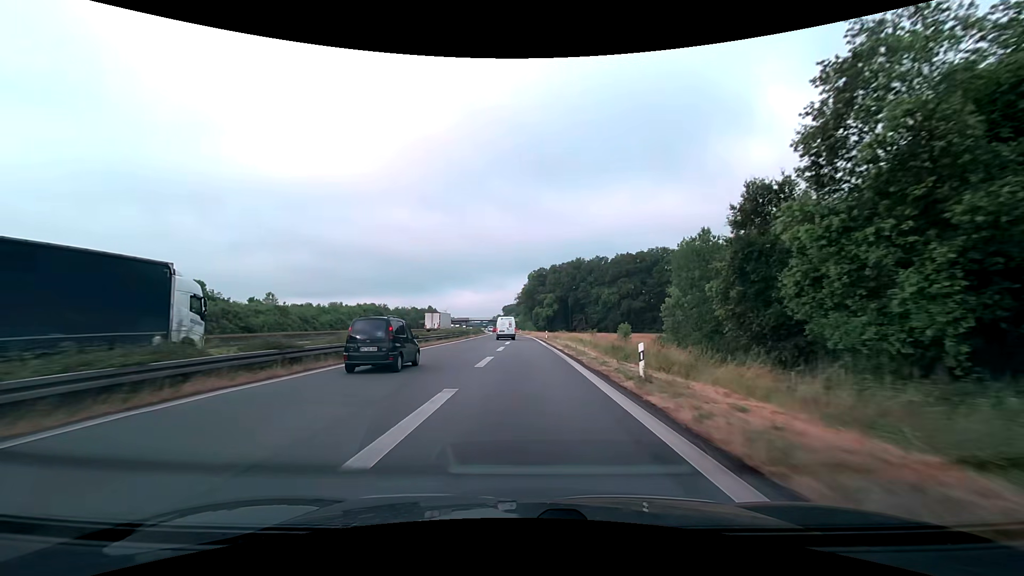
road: motorway_link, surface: asphalt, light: Day
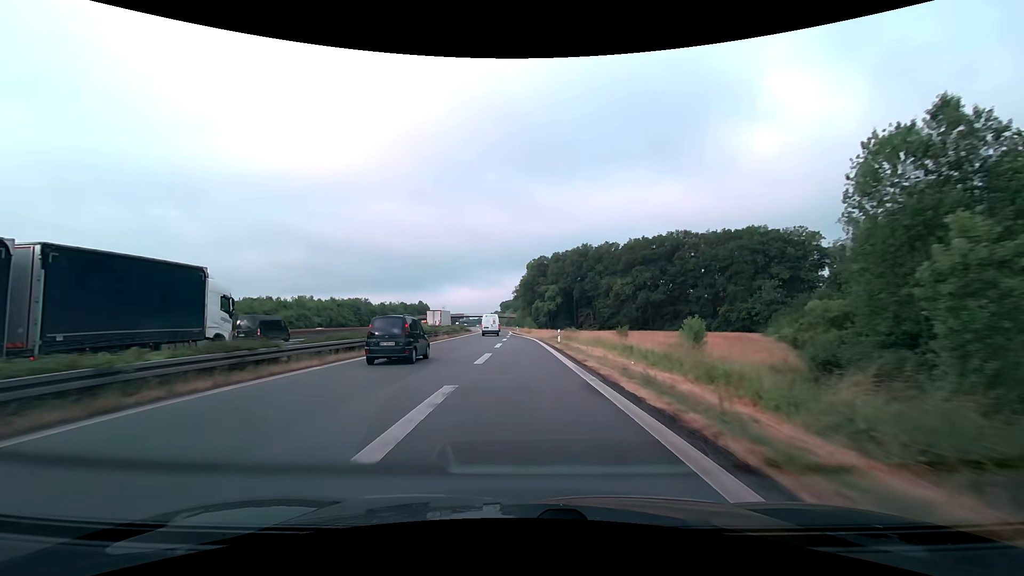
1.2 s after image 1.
(0.0, +24.1) m; 0°
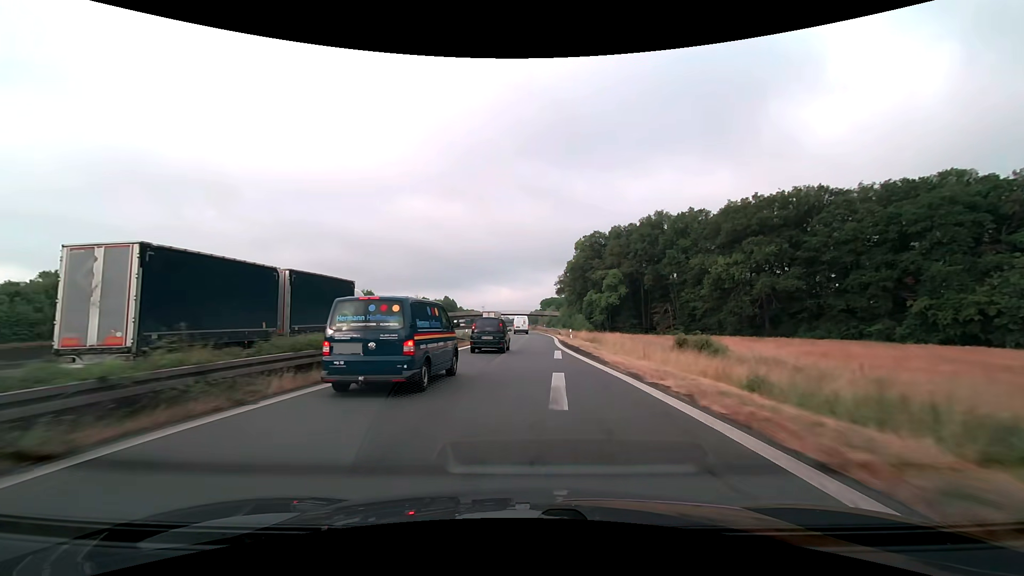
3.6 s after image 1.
(-1.6, +45.0) m; -5°
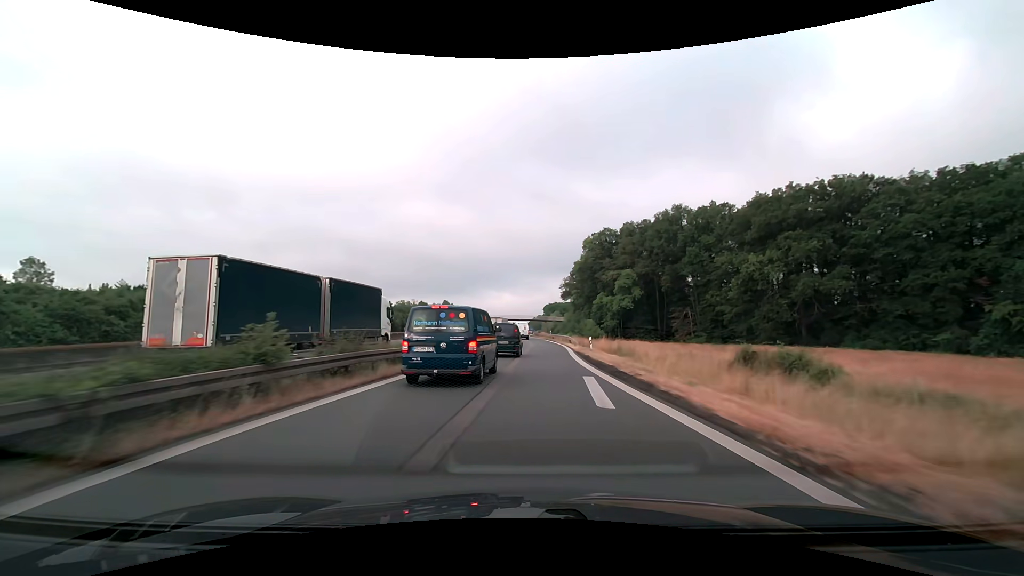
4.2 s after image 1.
(-0.1, +11.2) m; -1°
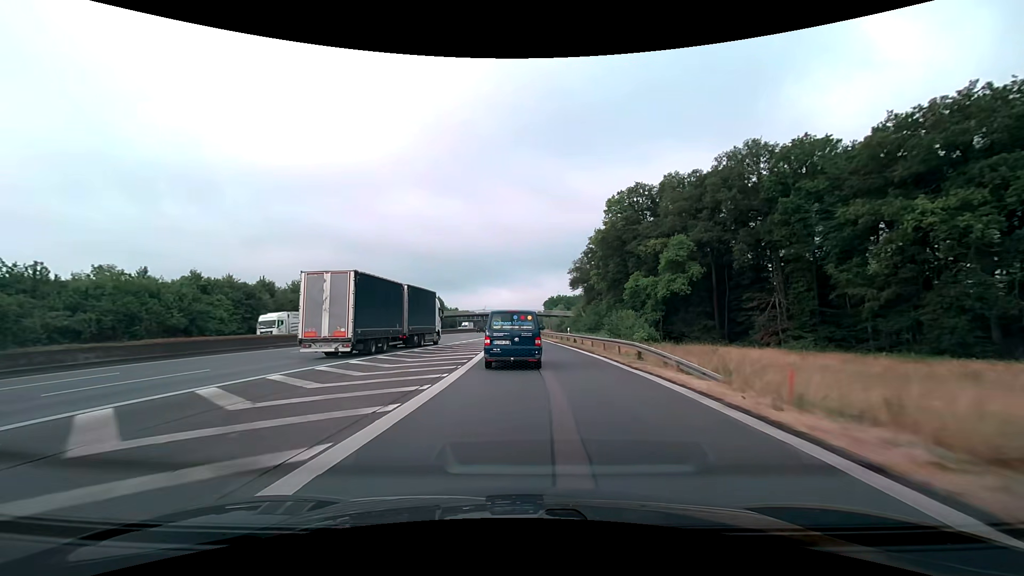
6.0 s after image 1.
(+0.1, +33.8) m; 0°
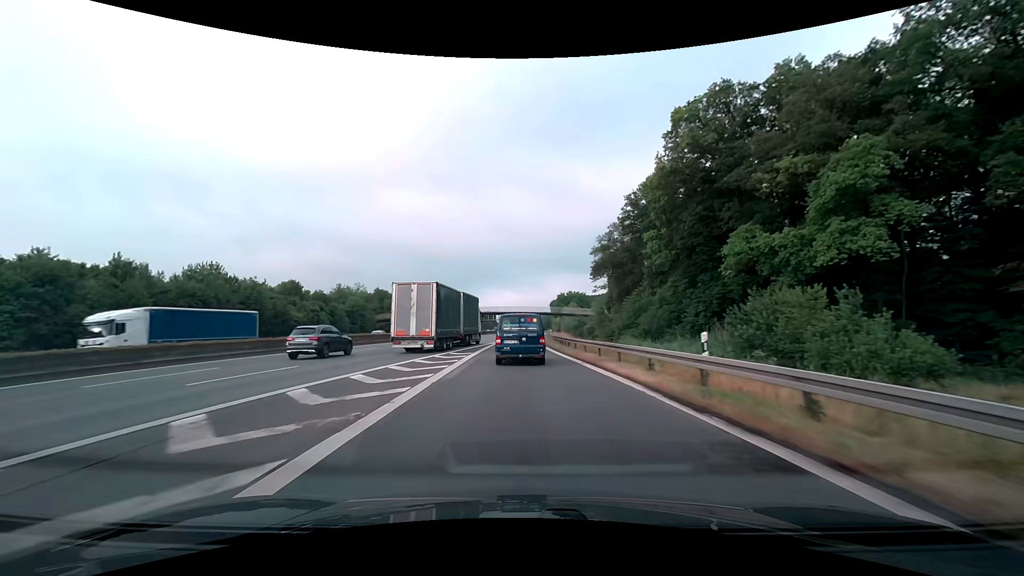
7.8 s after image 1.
(0.0, +34.4) m; -1°
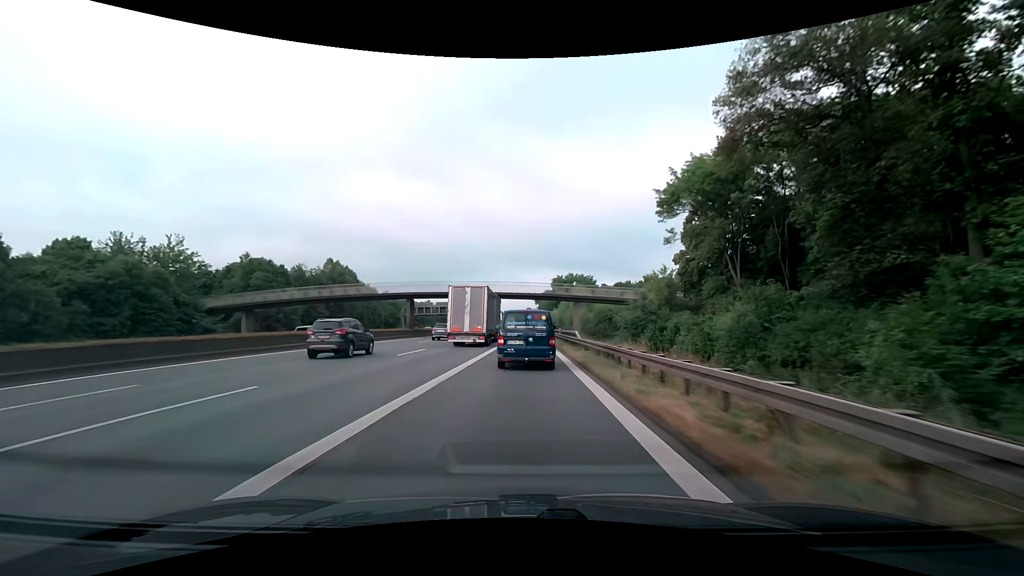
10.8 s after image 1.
(+0.3, +62.0) m; +2°
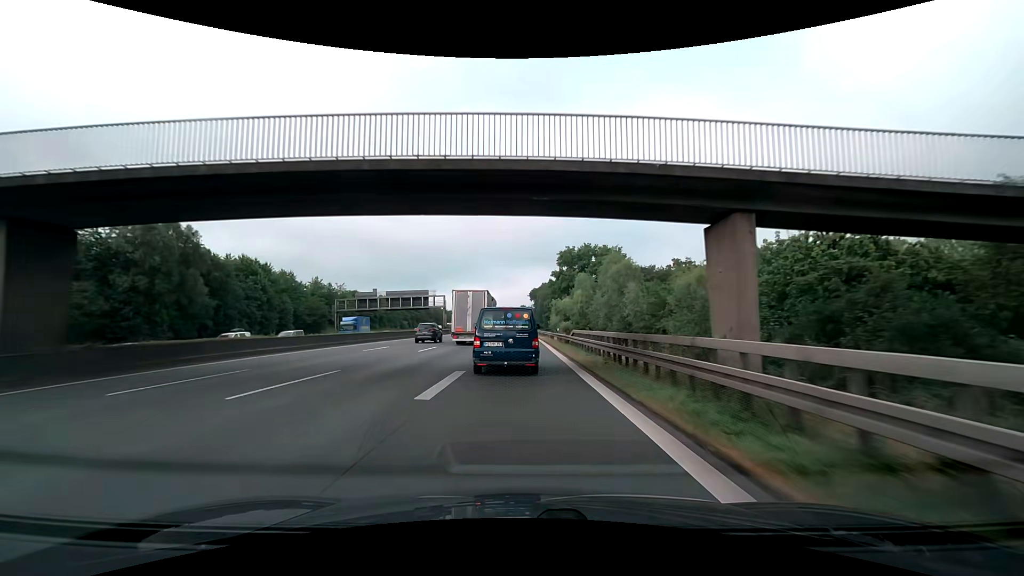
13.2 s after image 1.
(+0.6, +49.4) m; +1°
(0, +10) (0, +20) (0, +30) (0, +40) (0, +50) (0, +60) (0, +70) (-1, +80) (-1, +90) (-1, +100) m
